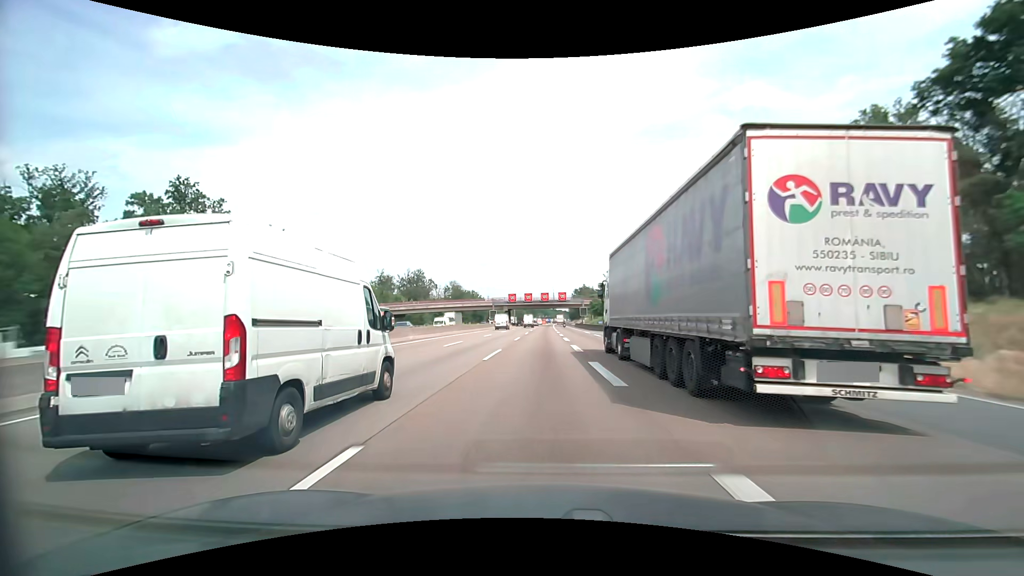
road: motorway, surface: asphalt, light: Day
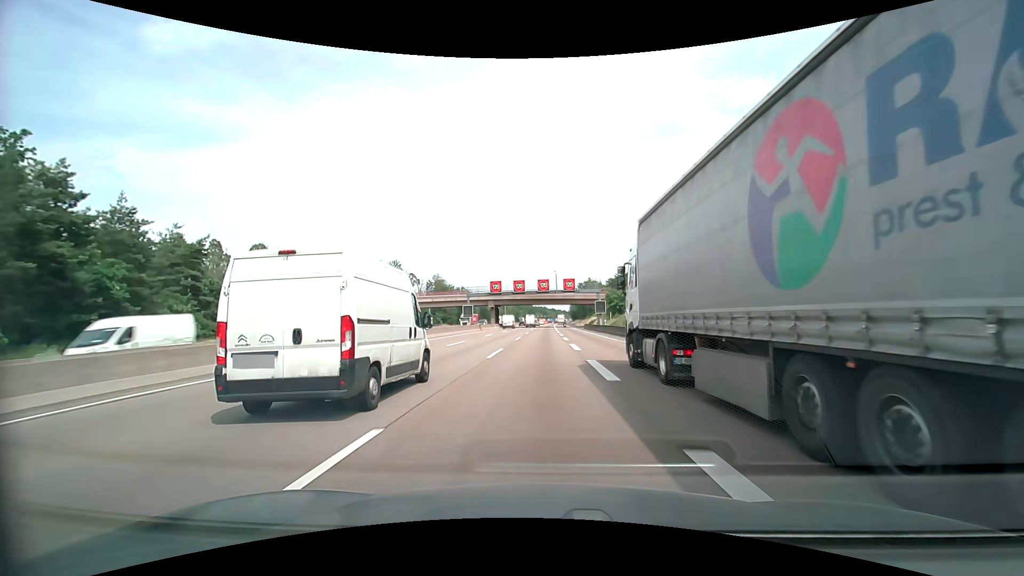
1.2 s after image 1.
(+0.1, +35.0) m; 0°
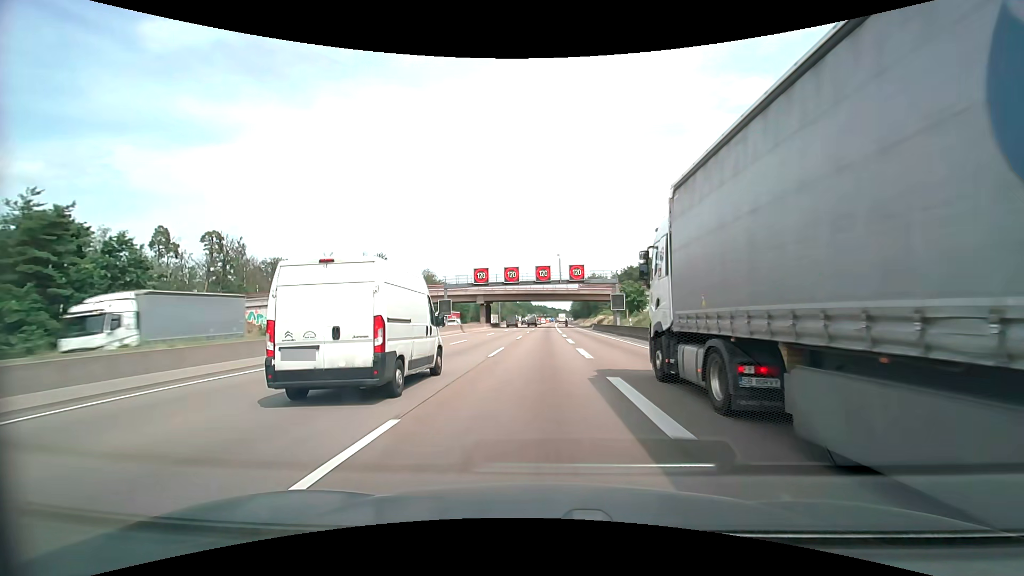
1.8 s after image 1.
(0.0, +17.5) m; 0°
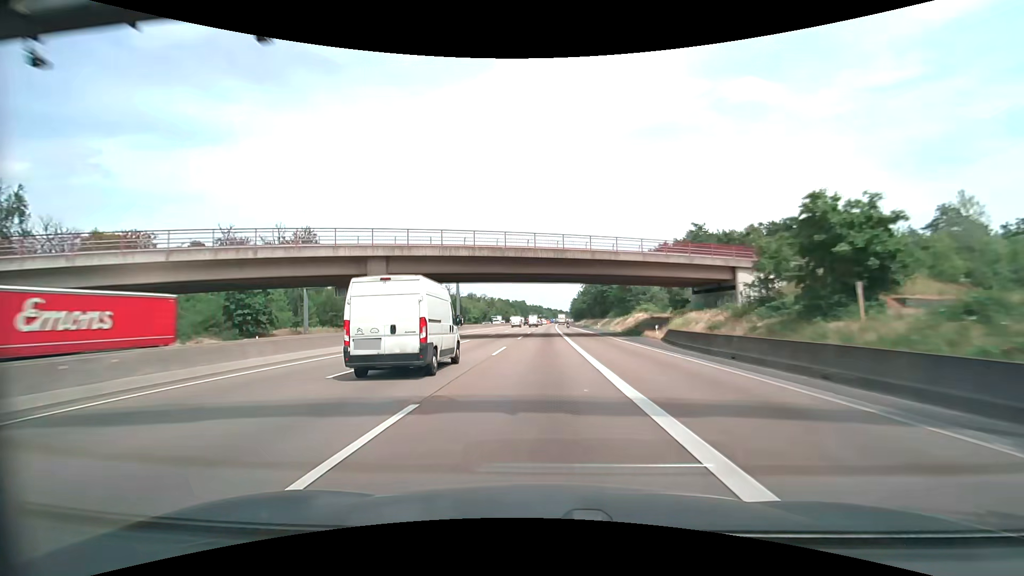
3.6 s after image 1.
(+0.4, +52.4) m; +1°
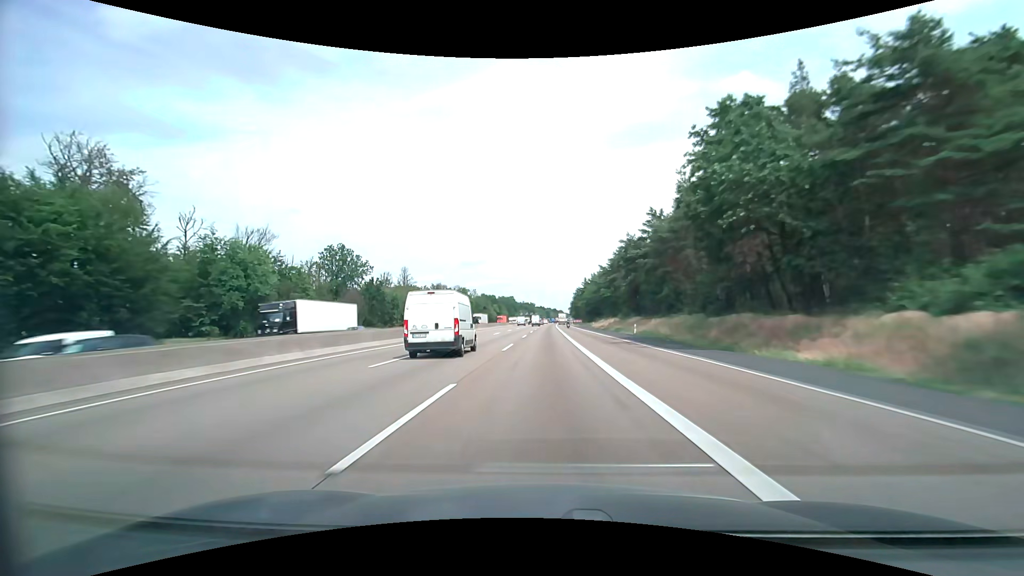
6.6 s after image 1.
(+0.3, +87.1) m; +1°
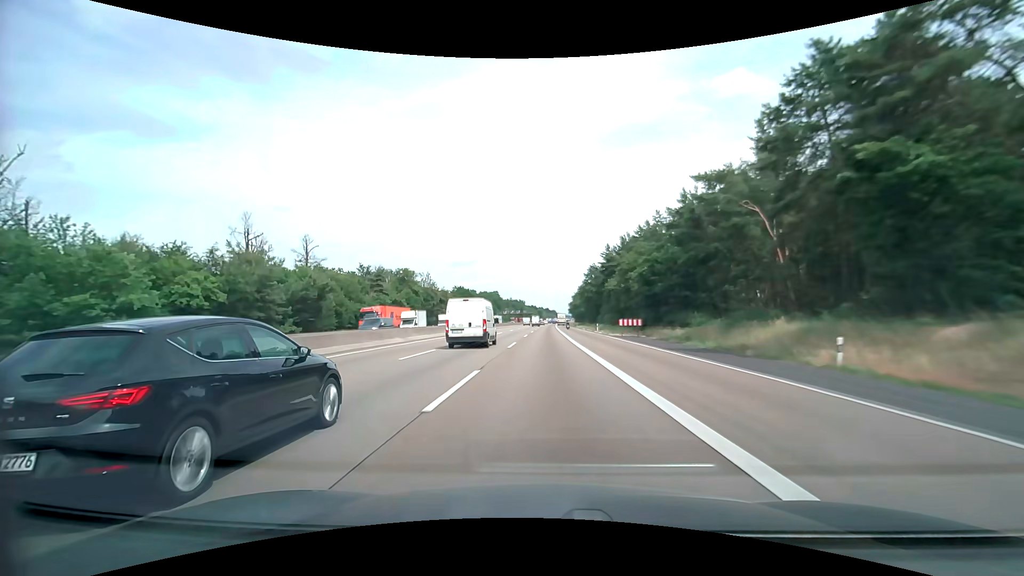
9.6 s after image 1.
(+0.9, +86.8) m; +1°
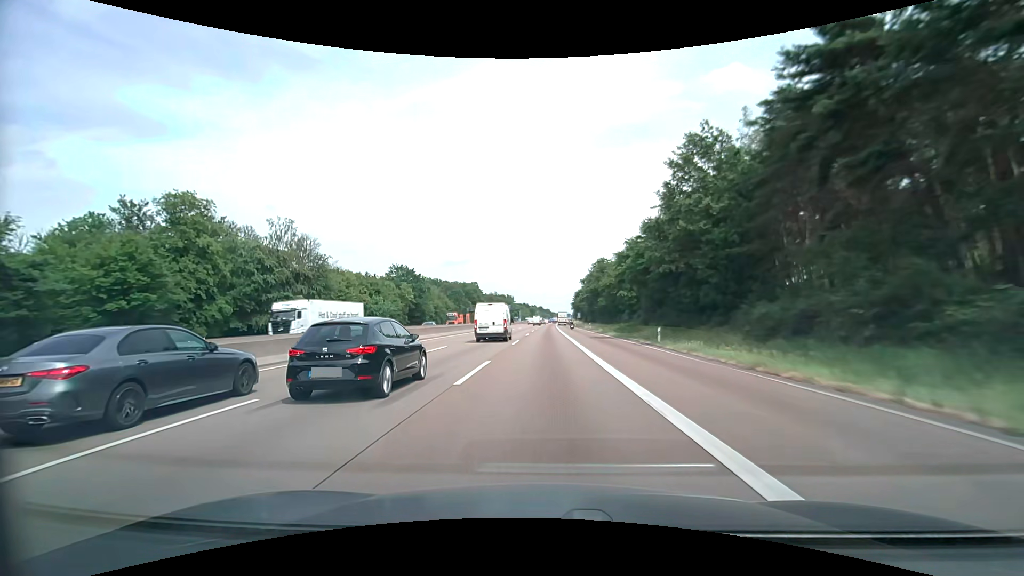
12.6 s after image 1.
(+0.8, +86.5) m; +1°
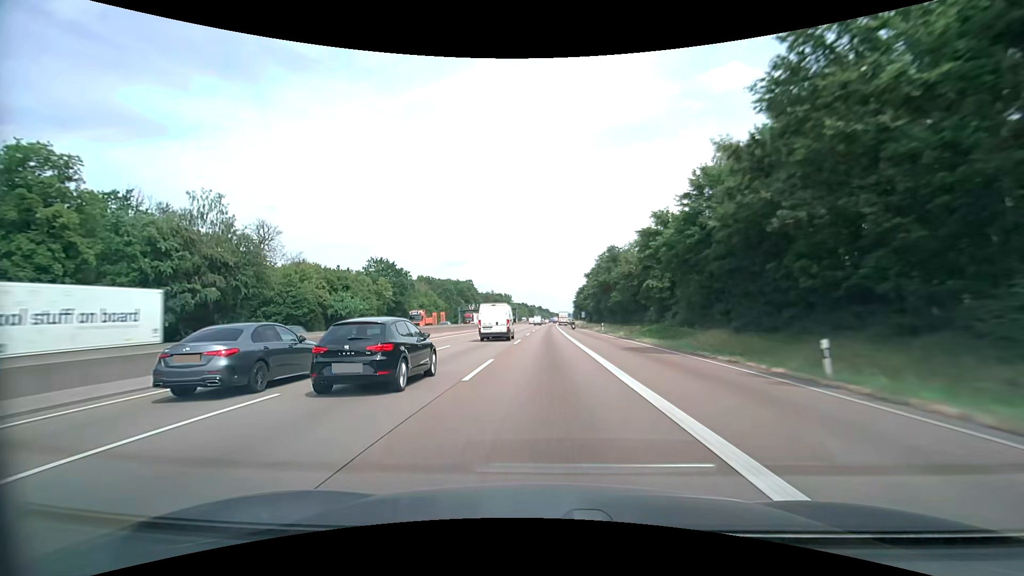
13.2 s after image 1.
(0.0, +17.3) m; 0°
(0, +10) (0, +20) (0, +30) (0, +40) (0, +50) (0, +60) (0, +70) (0, +80) (0, +90) (0, +100) m
